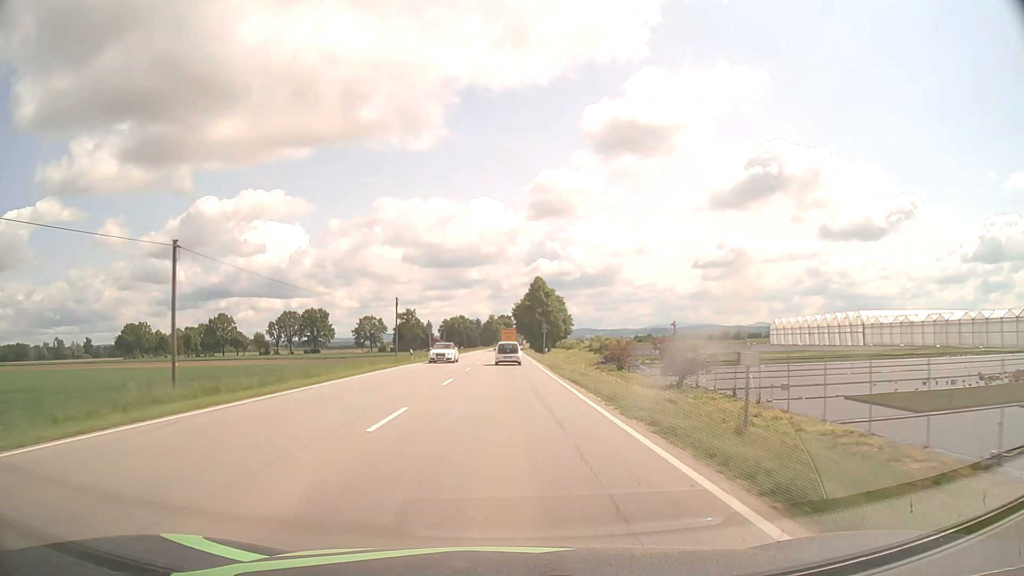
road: primary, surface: asphalt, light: Day
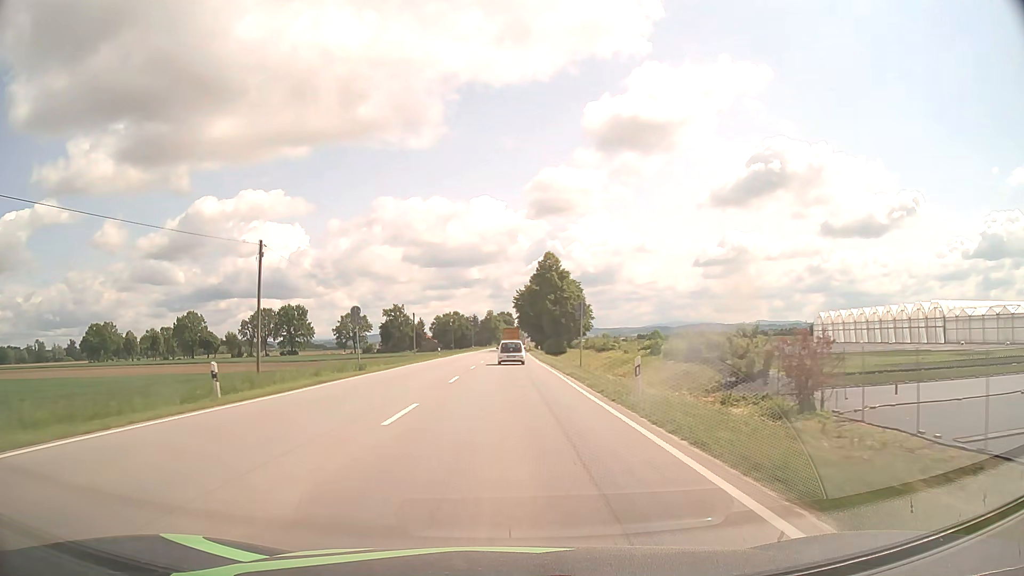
(0.0, +35.1) m; 0°
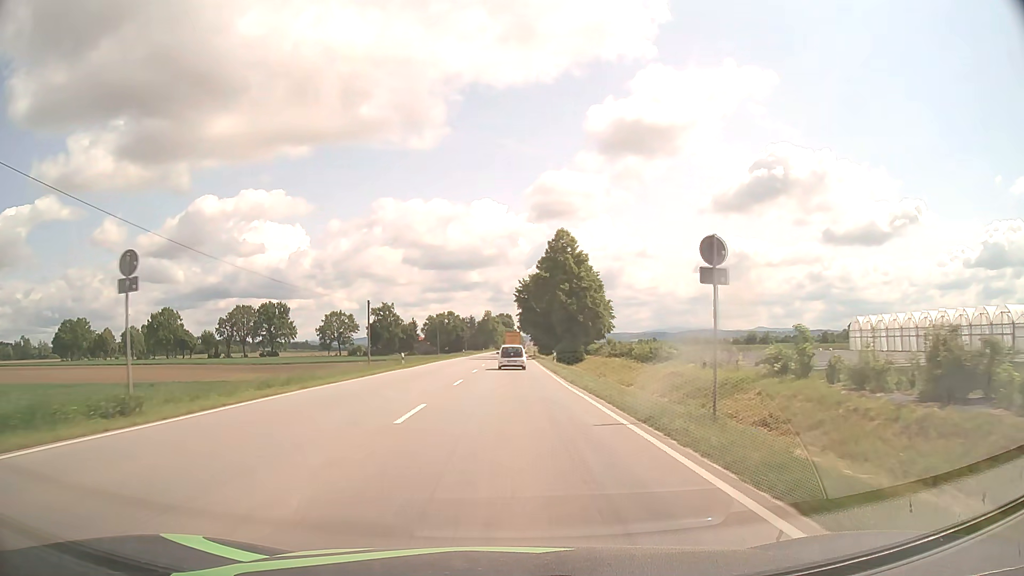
(0.0, +23.3) m; 0°
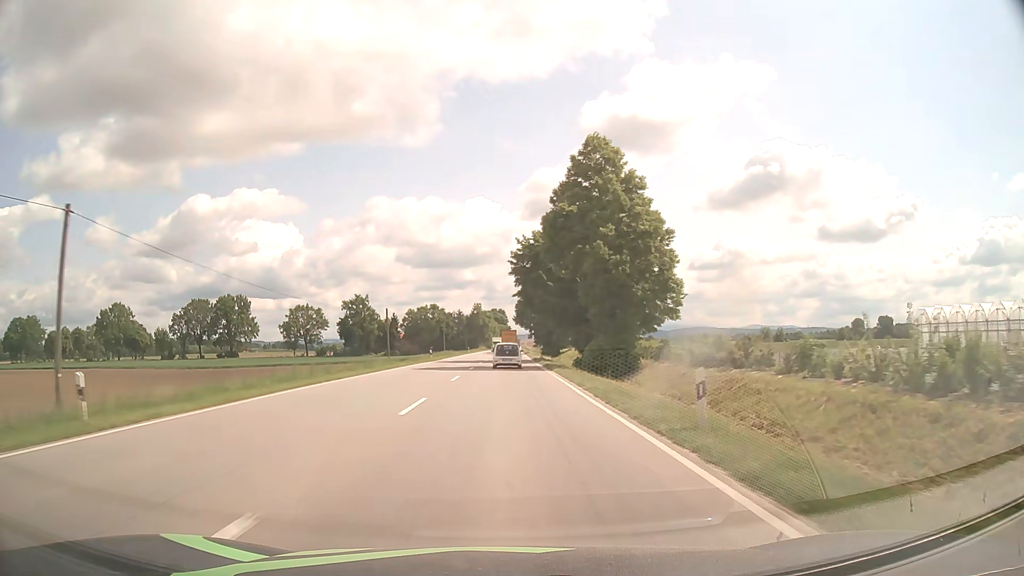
(+0.1, +34.8) m; 0°
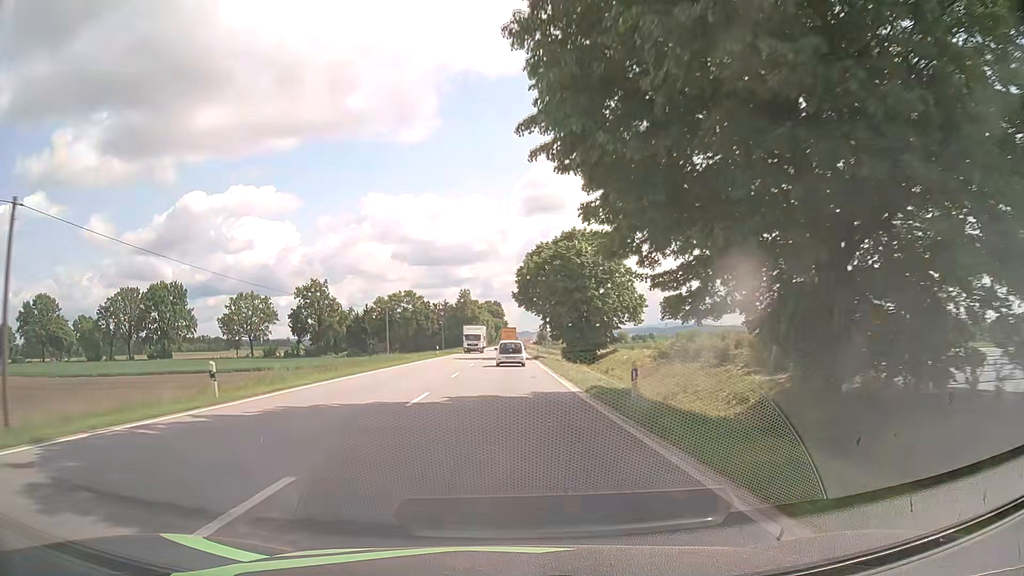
(+0.1, +46.0) m; 0°
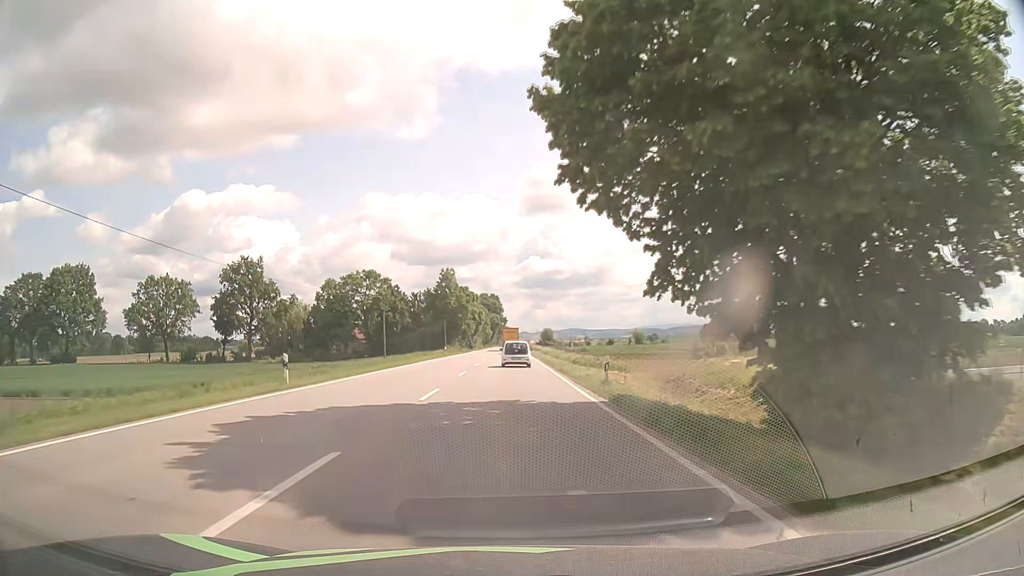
(+0.1, +46.5) m; 0°
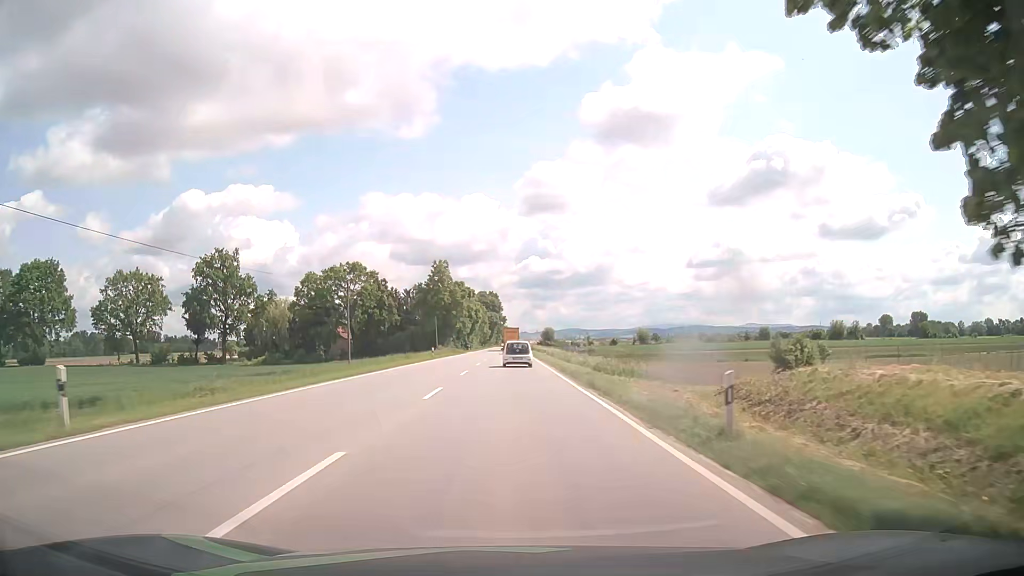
(0.0, +11.7) m; 0°
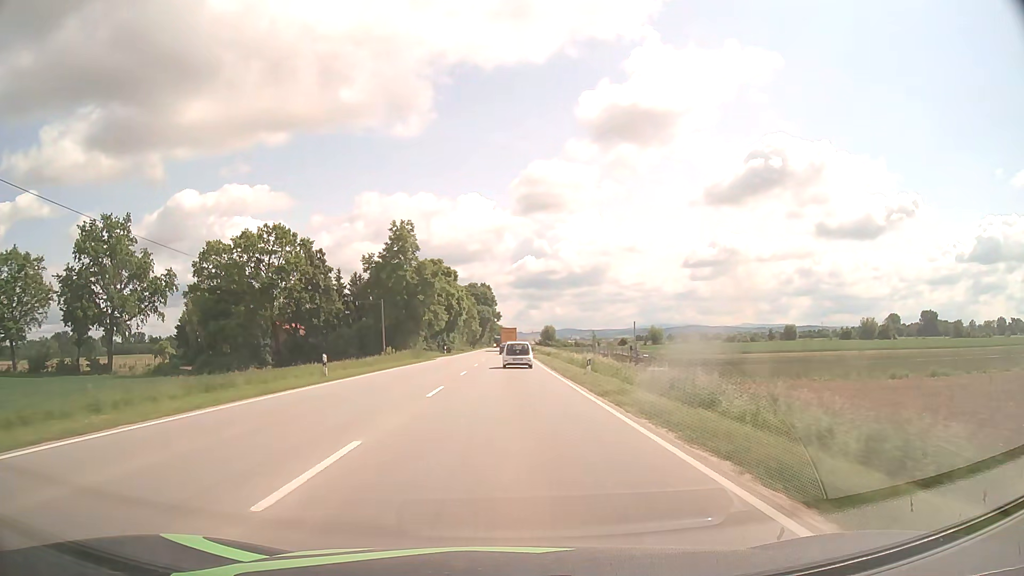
(+0.2, +35.1) m; +1°
(0, +10) (0, +20) (0, +30) (0, +40) (0, +50) (0, +60) (0, +70) (0, +80) (0, +90) (0, +100) m
